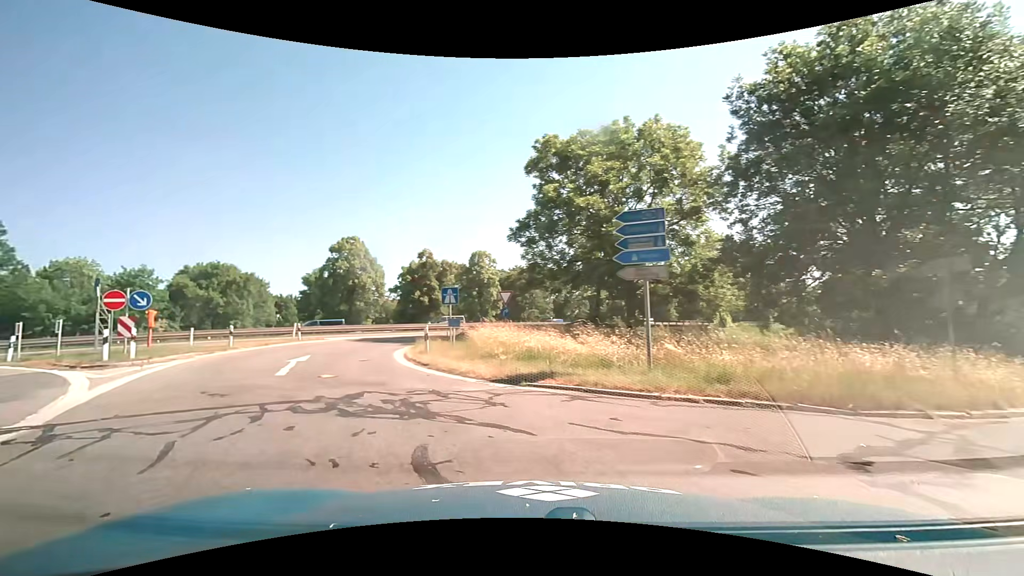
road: motorway_link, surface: asphalt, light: Day
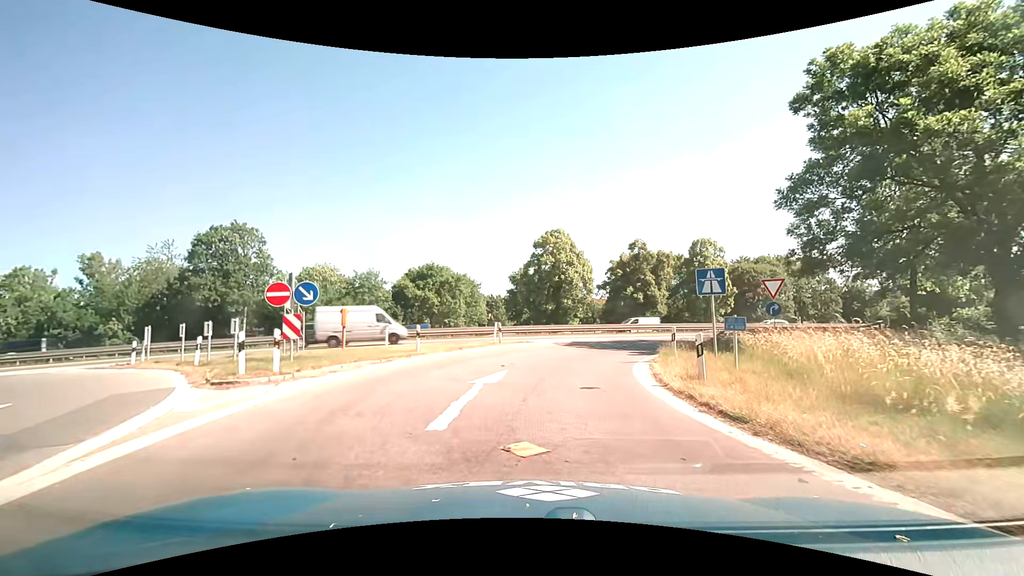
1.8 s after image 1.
(-2.0, +7.9) m; -21°
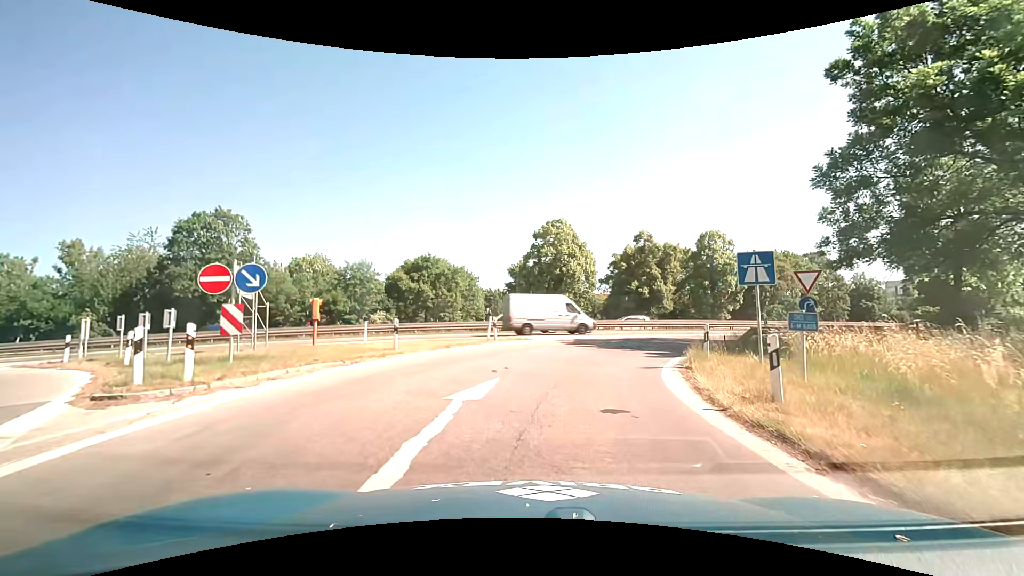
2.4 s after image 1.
(0.0, +3.1) m; -2°
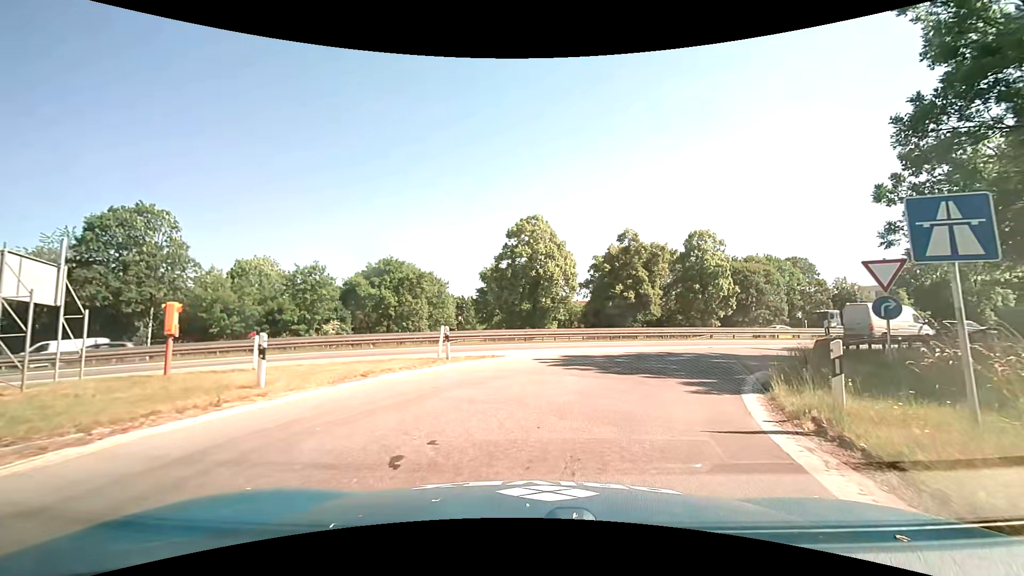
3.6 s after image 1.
(+0.4, +6.7) m; +4°
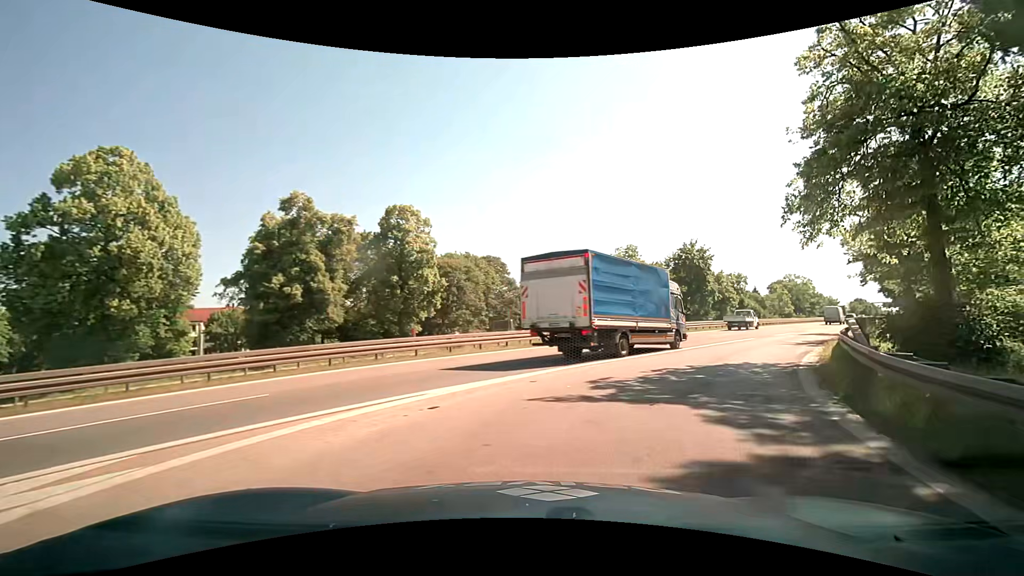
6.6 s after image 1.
(+4.4, +17.0) m; +31°
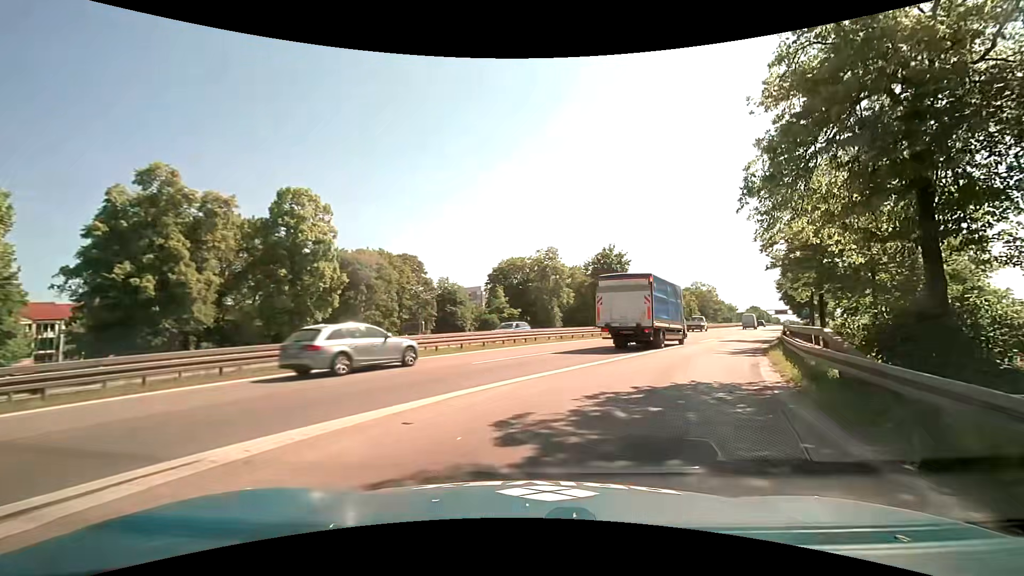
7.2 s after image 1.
(+0.4, +4.0) m; +10°
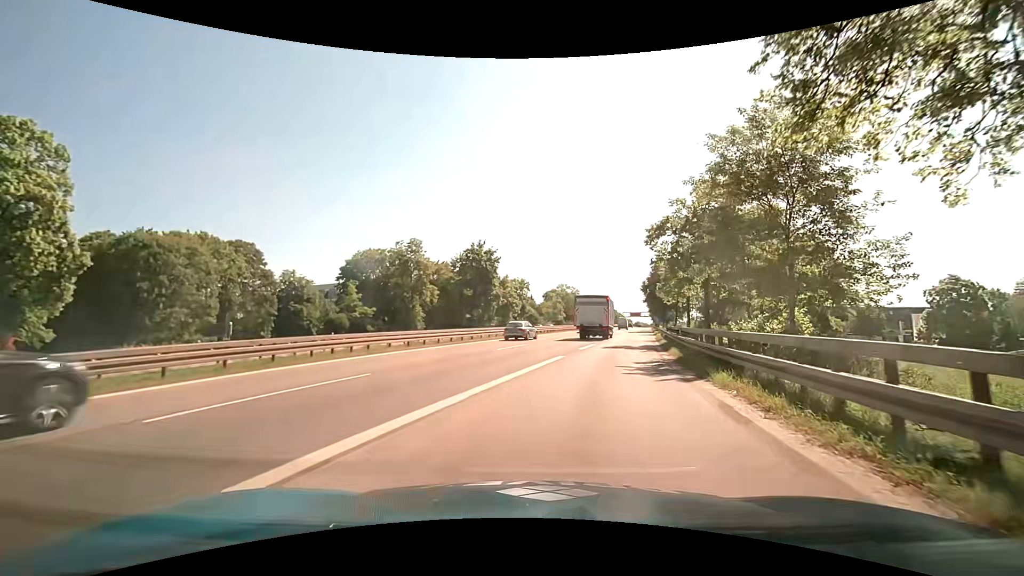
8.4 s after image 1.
(+1.4, +8.7) m; +15°
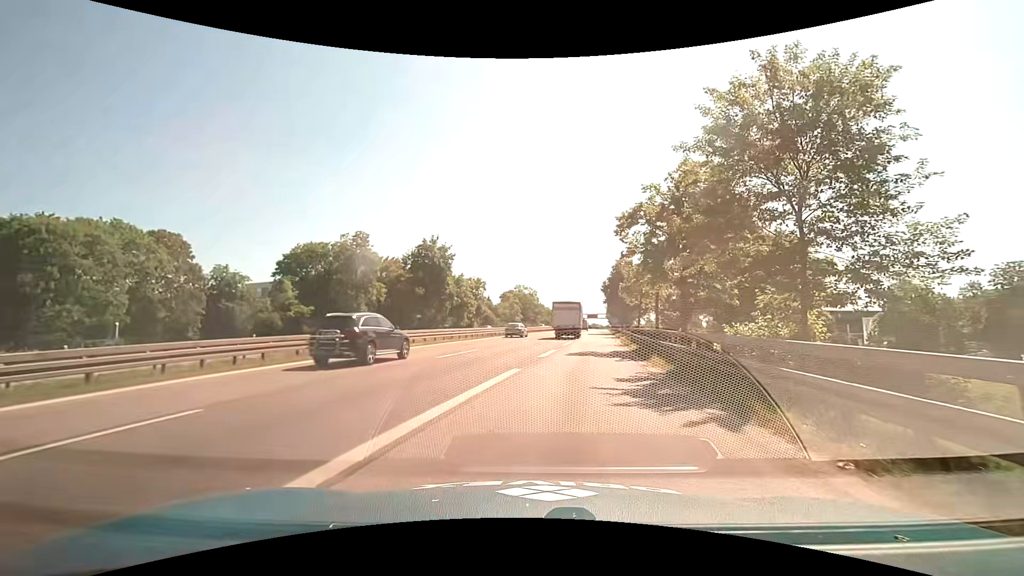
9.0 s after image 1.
(+0.3, +5.1) m; +5°
(+1, +10) (+2, +20) (+4, +30) (+5, +40) (+7, +50) (+8, +59) (+10, +69) (+11, +79) (+12, +89) (+13, +99) m
